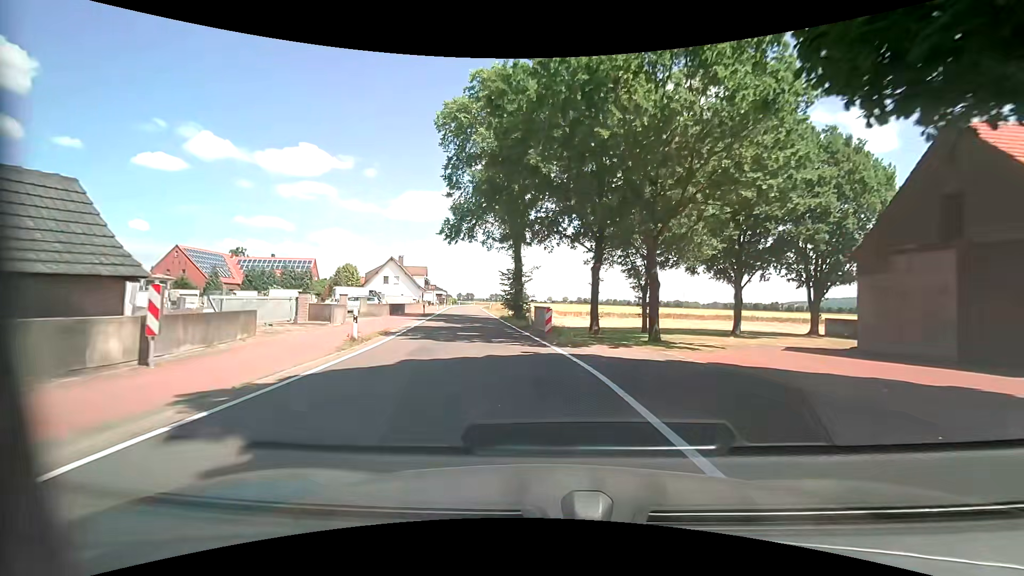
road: tertiary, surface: asphalt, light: Day
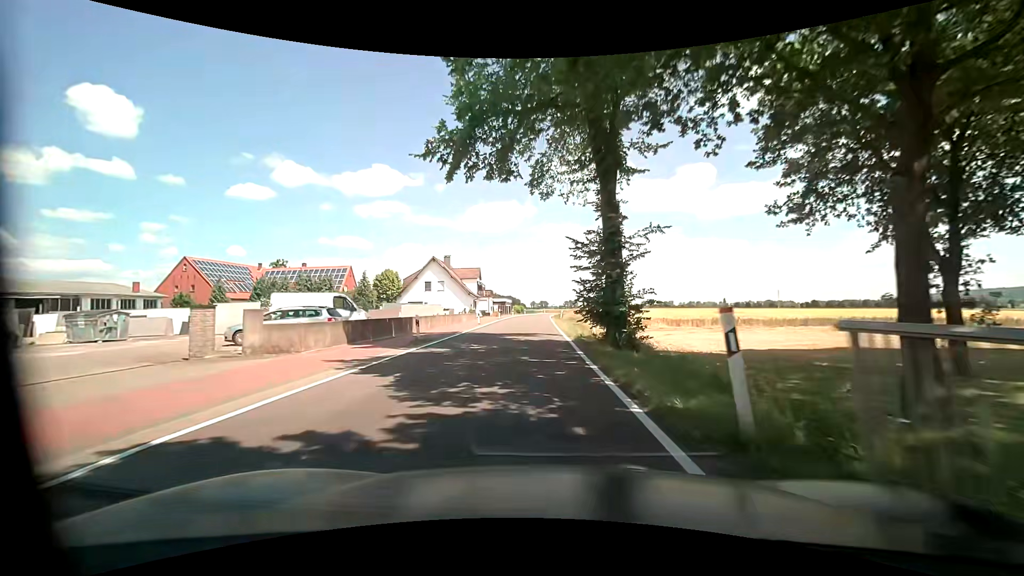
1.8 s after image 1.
(-1.3, +21.1) m; -8°
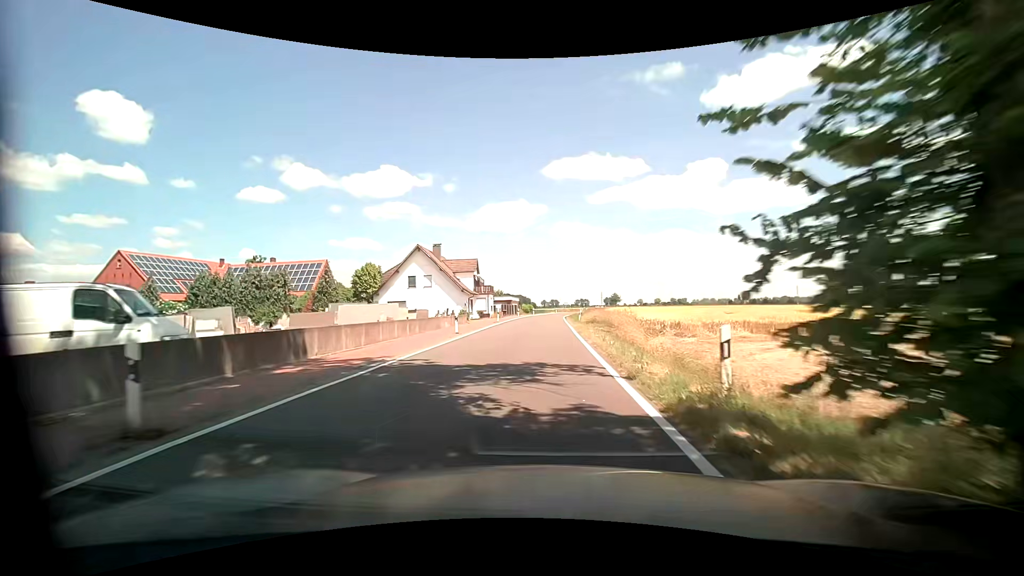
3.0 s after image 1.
(-0.2, +14.2) m; -1°
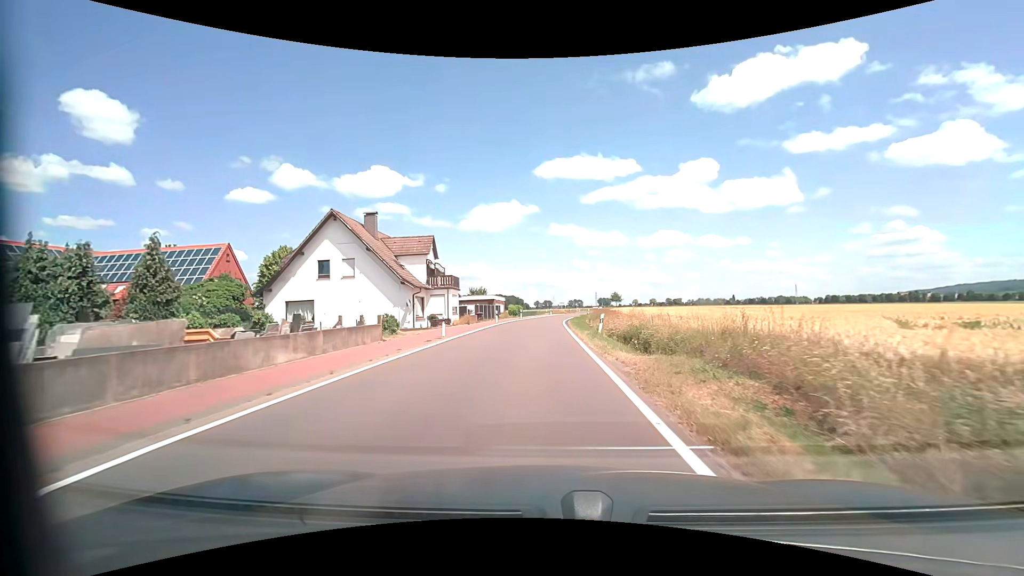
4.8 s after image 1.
(+0.1, +21.5) m; +1°
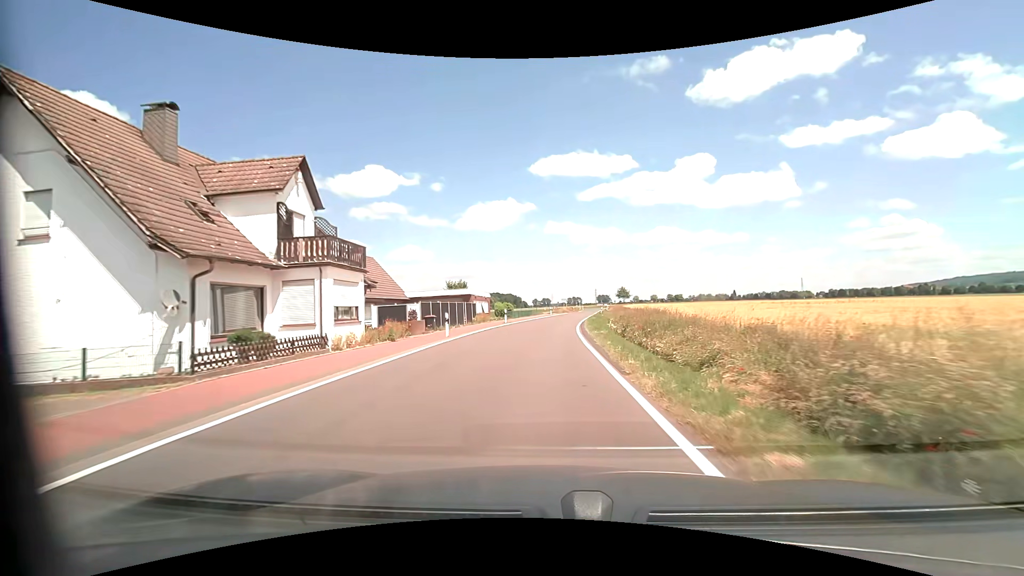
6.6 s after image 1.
(0.0, +22.5) m; 0°
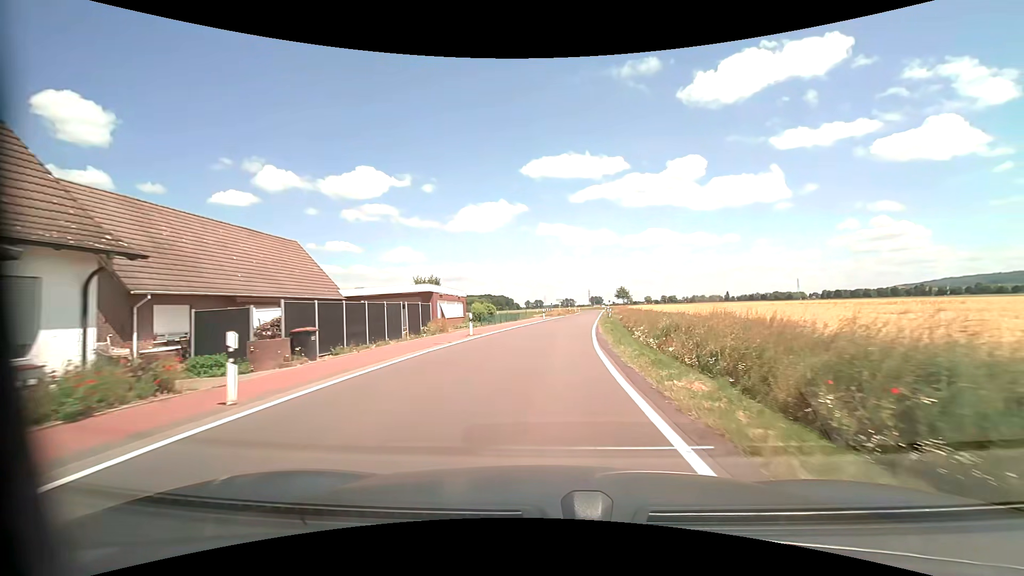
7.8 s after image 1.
(+0.1, +15.4) m; +1°
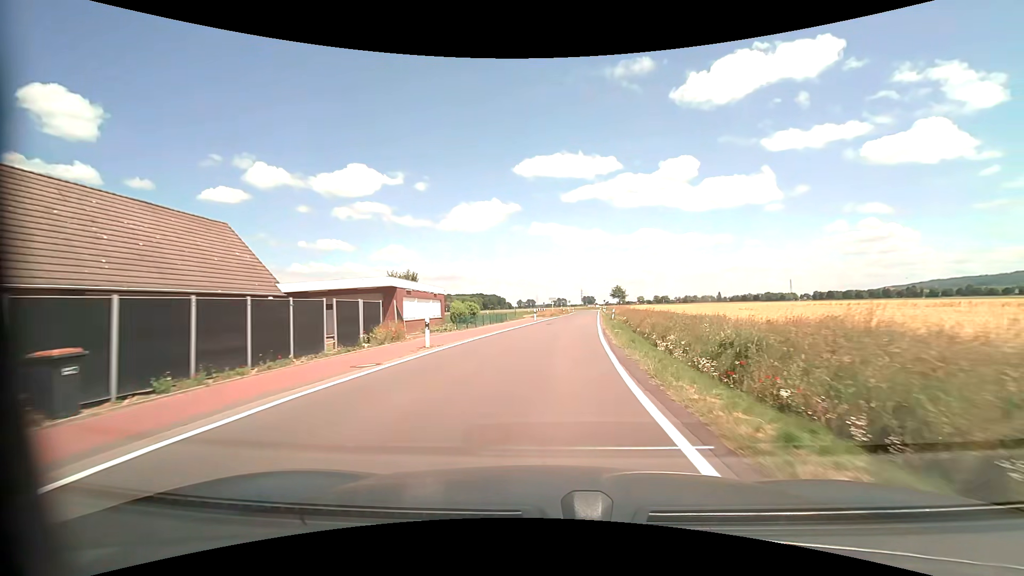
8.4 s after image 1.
(0.0, +7.7) m; +1°
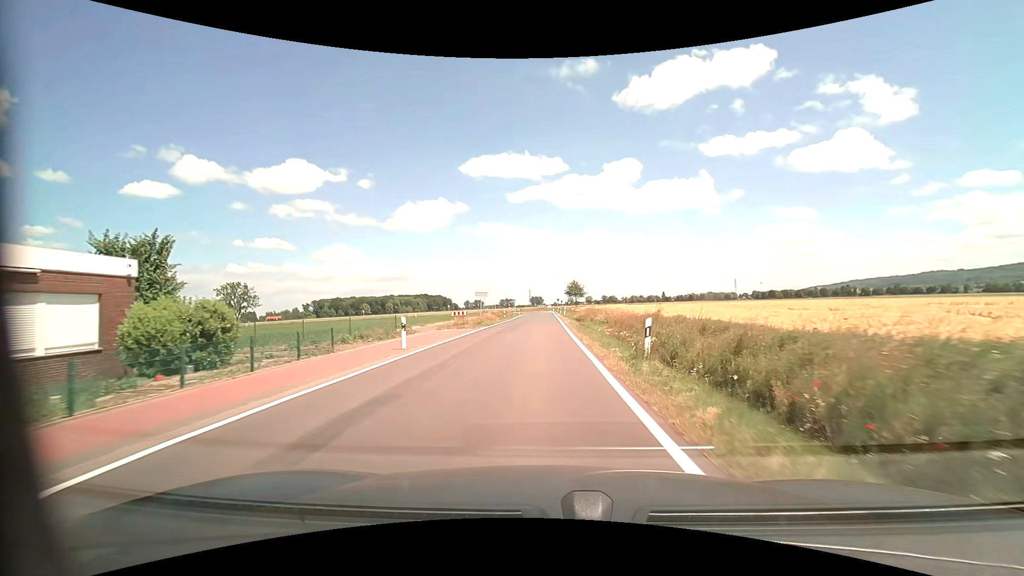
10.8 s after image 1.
(+2.1, +30.6) m; +6°
(0, +10) (0, +20) (0, +30) (0, +40) (0, +50) (0, +60) (0, +70) (0, +80) (+1, +90) (+1, +100) m
